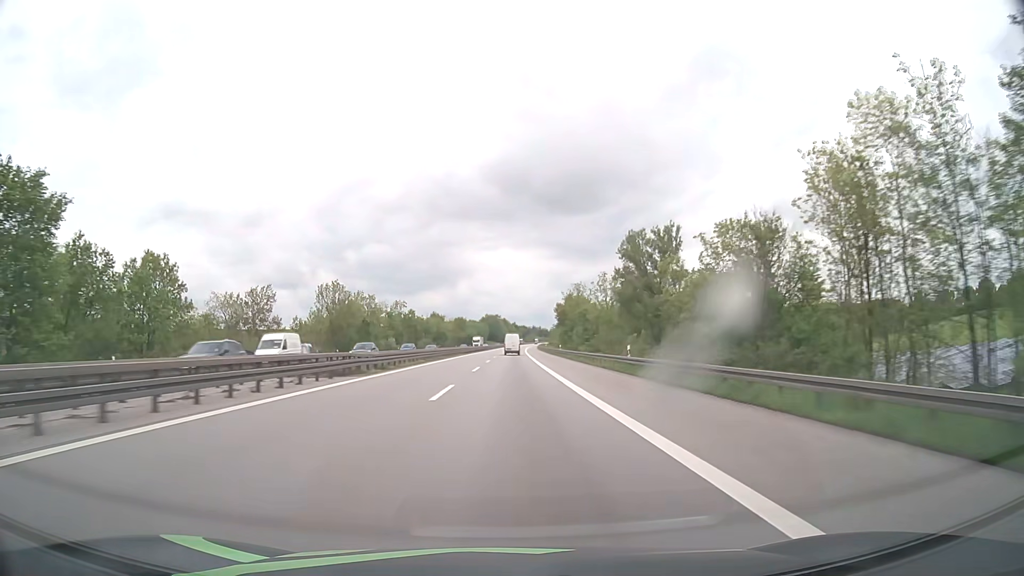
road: motorway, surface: asphalt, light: Day
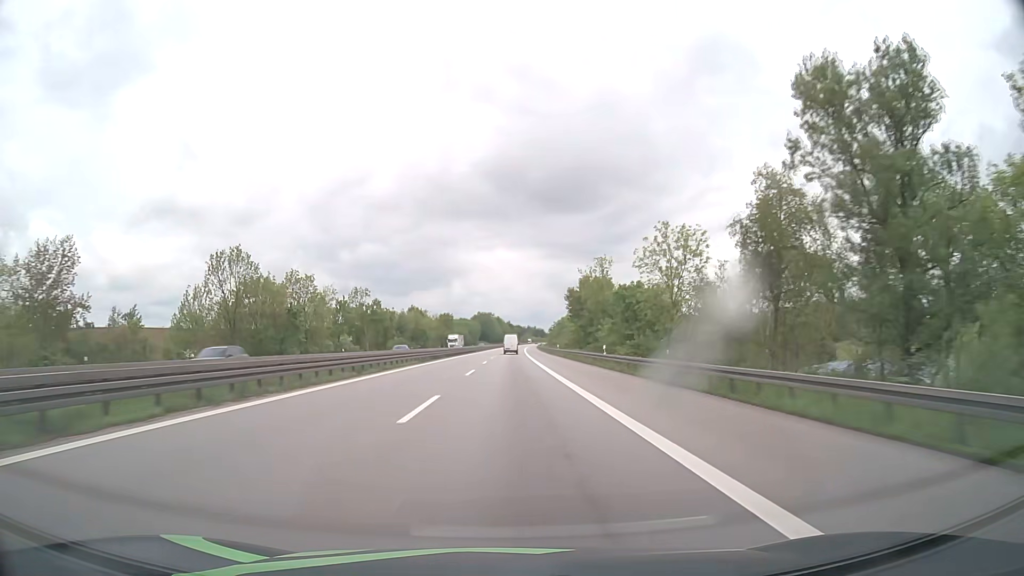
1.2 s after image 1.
(+0.2, +41.0) m; +1°
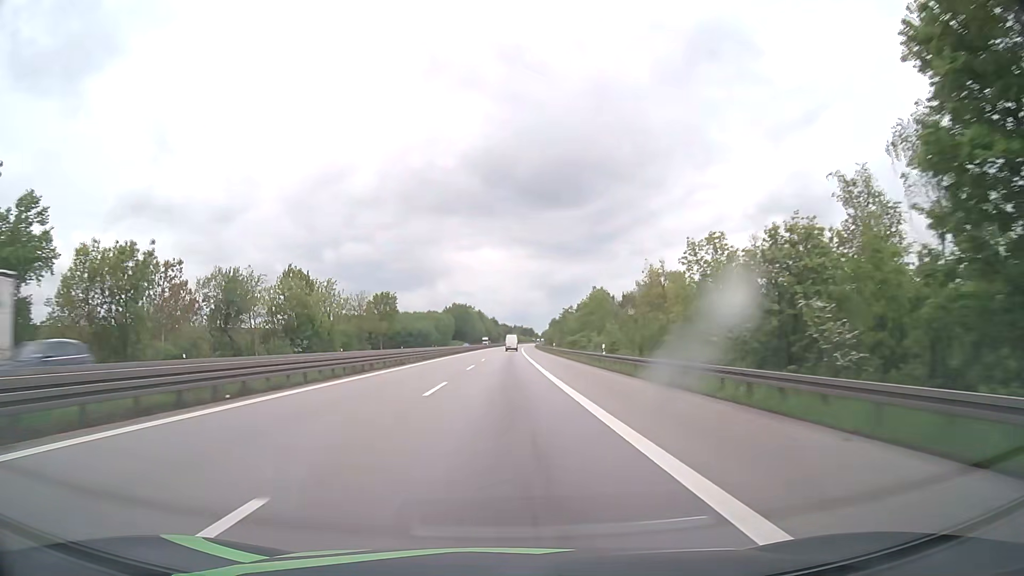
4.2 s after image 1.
(+1.2, +102.7) m; +1°
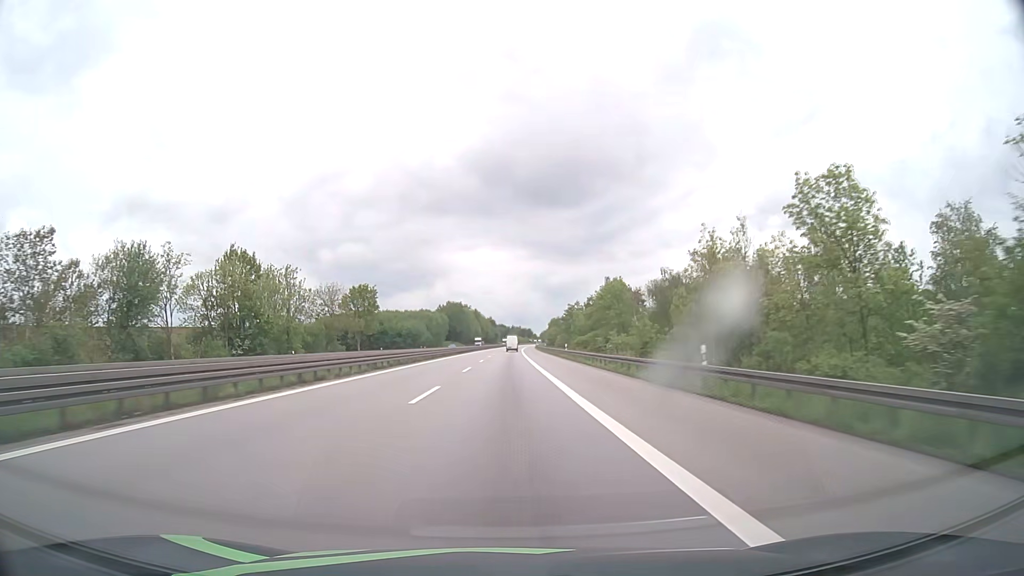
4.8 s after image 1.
(+0.1, +20.6) m; 0°
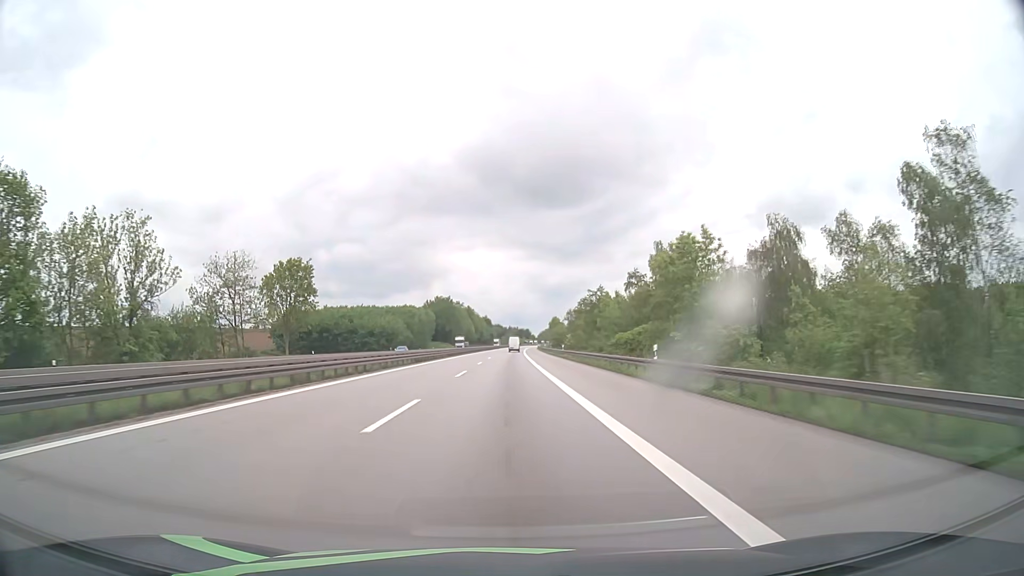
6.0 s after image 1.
(0.0, +41.2) m; 0°
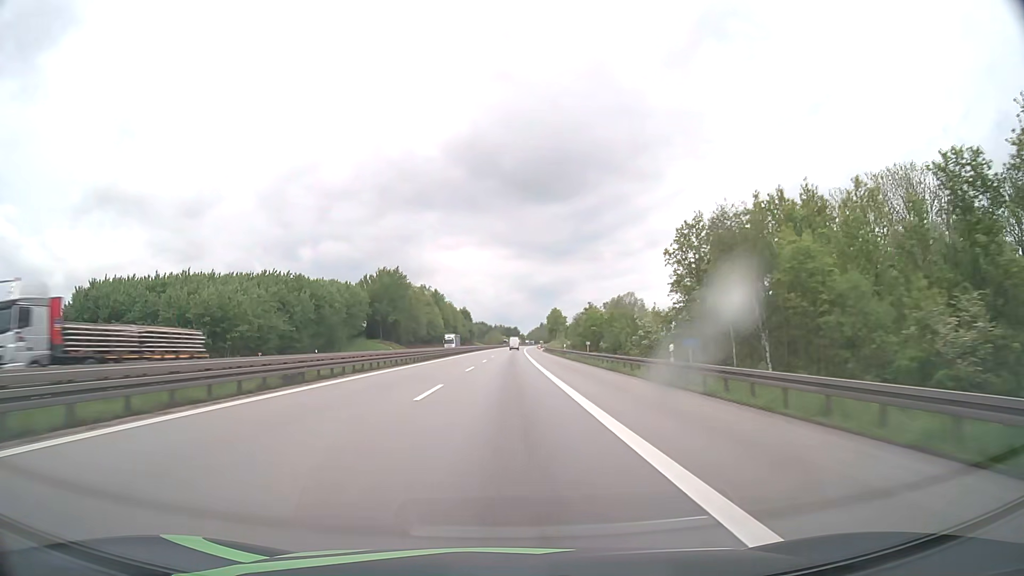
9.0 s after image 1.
(+1.1, +103.0) m; +1°
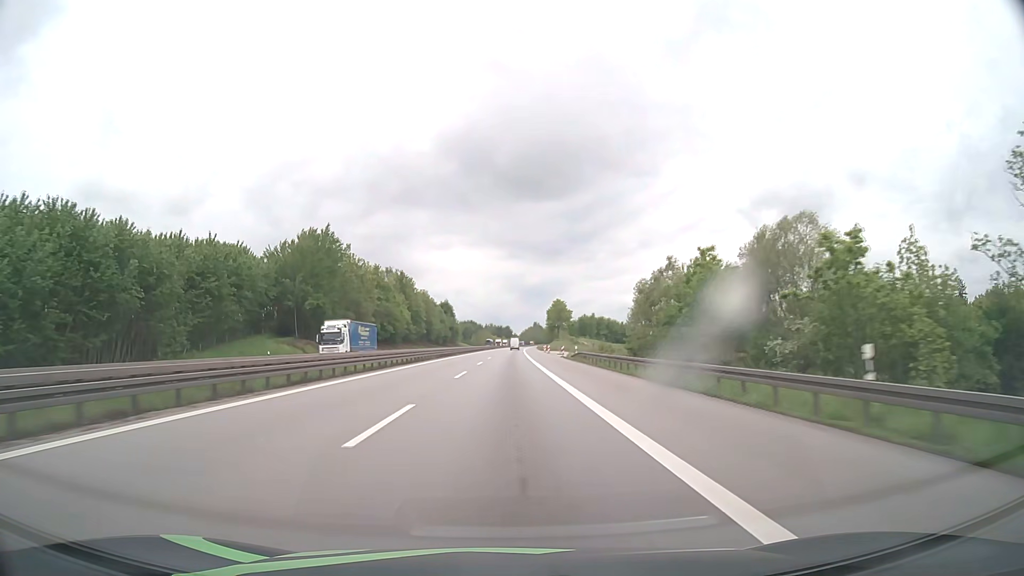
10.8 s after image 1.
(+0.4, +61.8) m; +1°
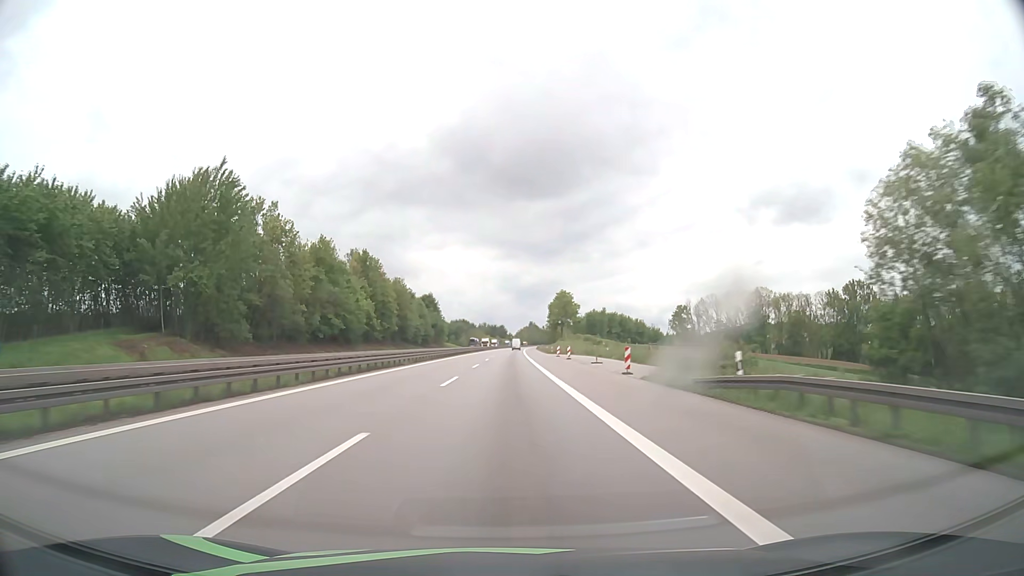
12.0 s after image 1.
(+0.1, +41.2) m; 0°
(0, +10) (0, +20) (0, +30) (0, +40) (0, +50) (0, +60) (0, +70) (+1, +80) (+1, +90) (+1, +100) m
